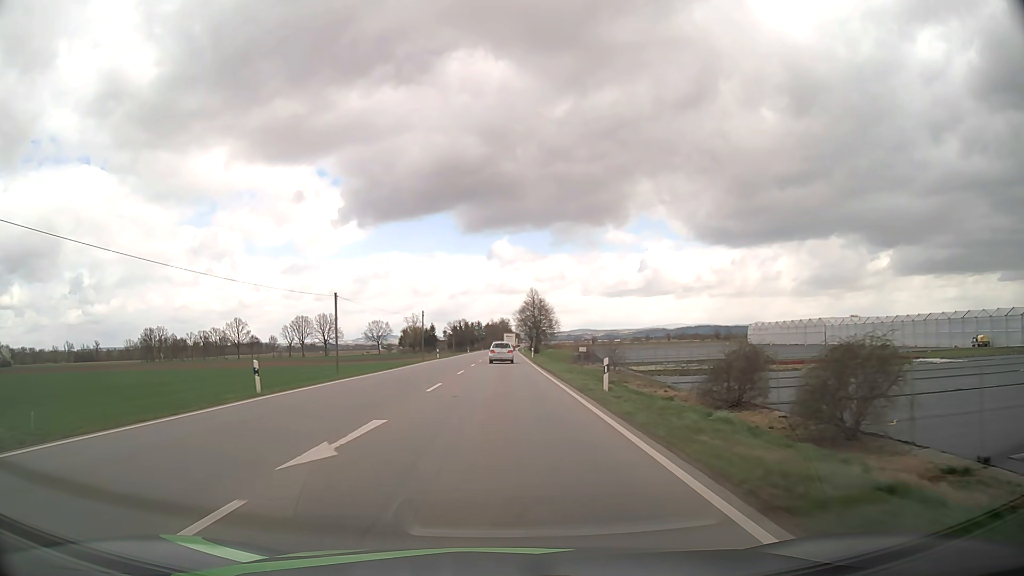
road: primary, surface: asphalt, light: Day
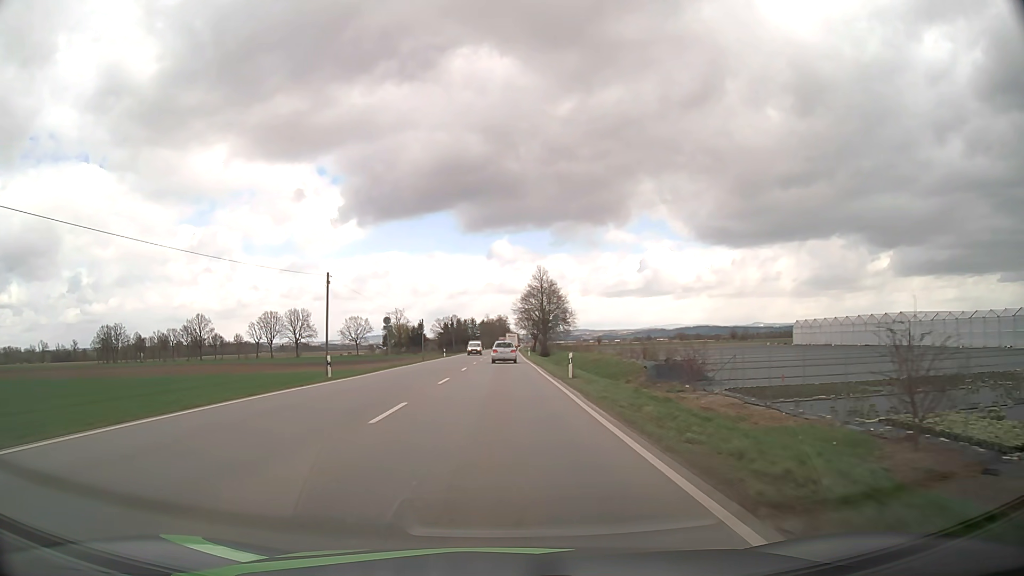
(0.0, +44.2) m; 0°
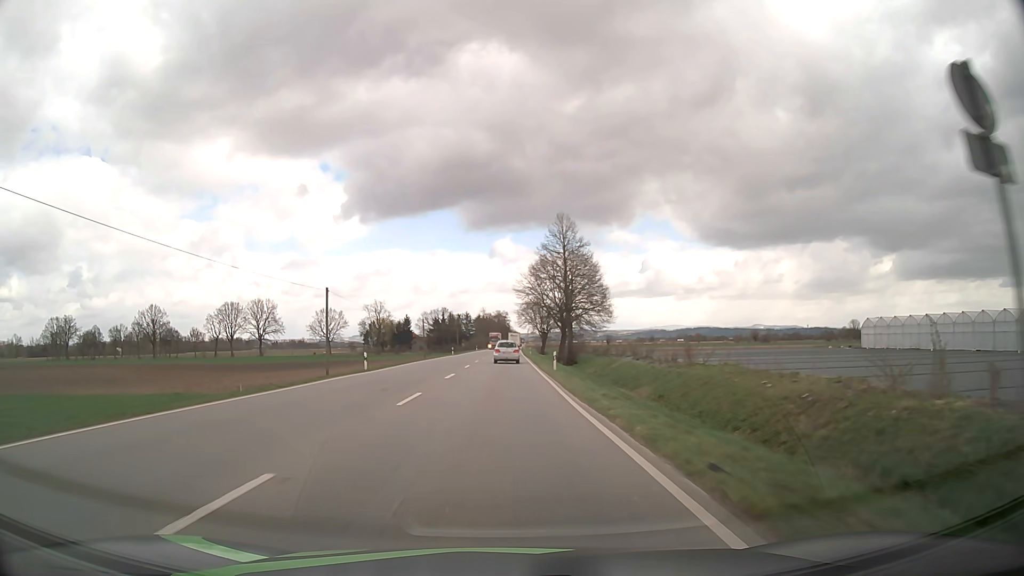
(+0.1, +44.8) m; 0°
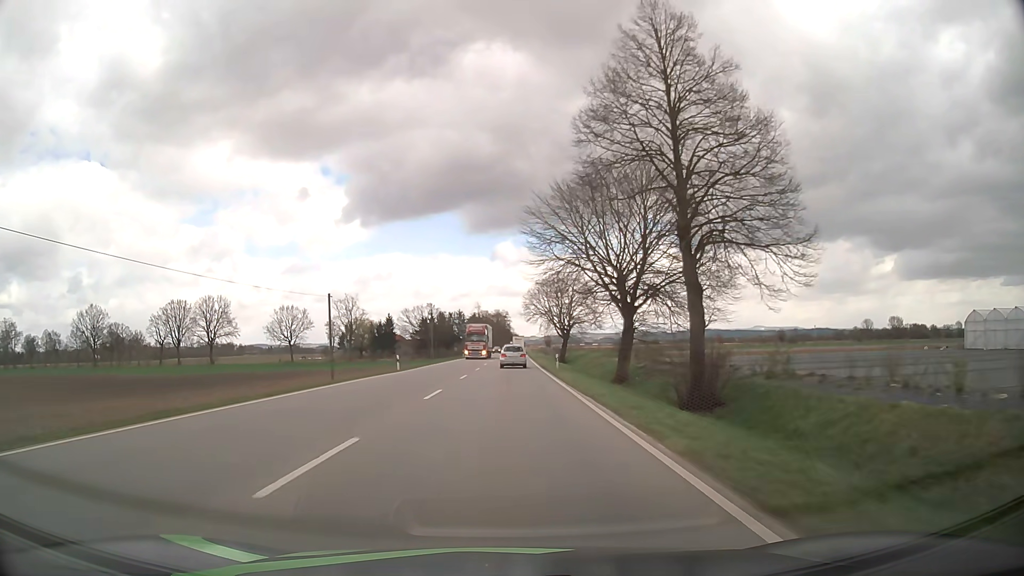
(-0.1, +45.1) m; 0°
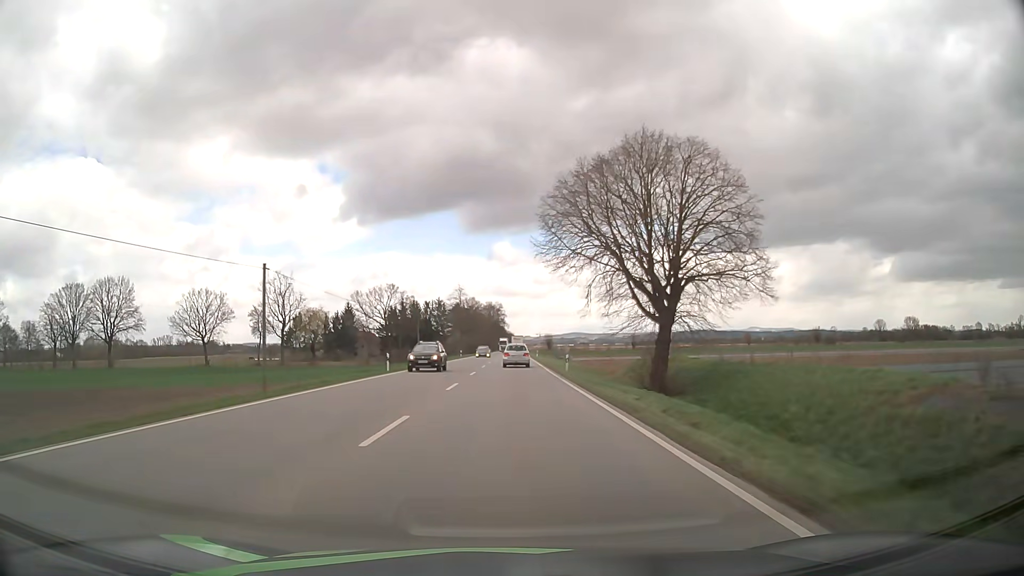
(+0.3, +56.9) m; 0°
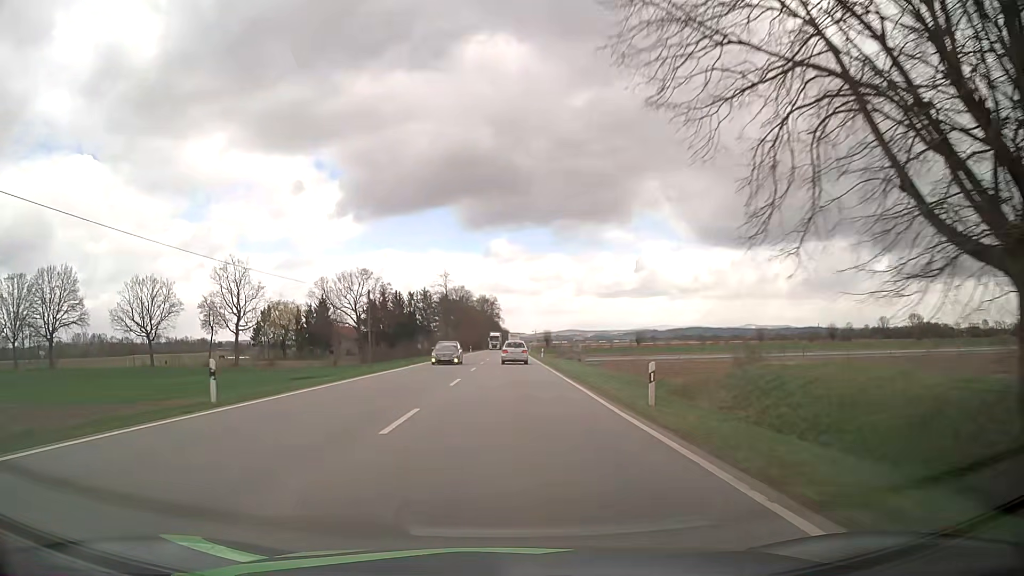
(+0.1, +22.9) m; 0°
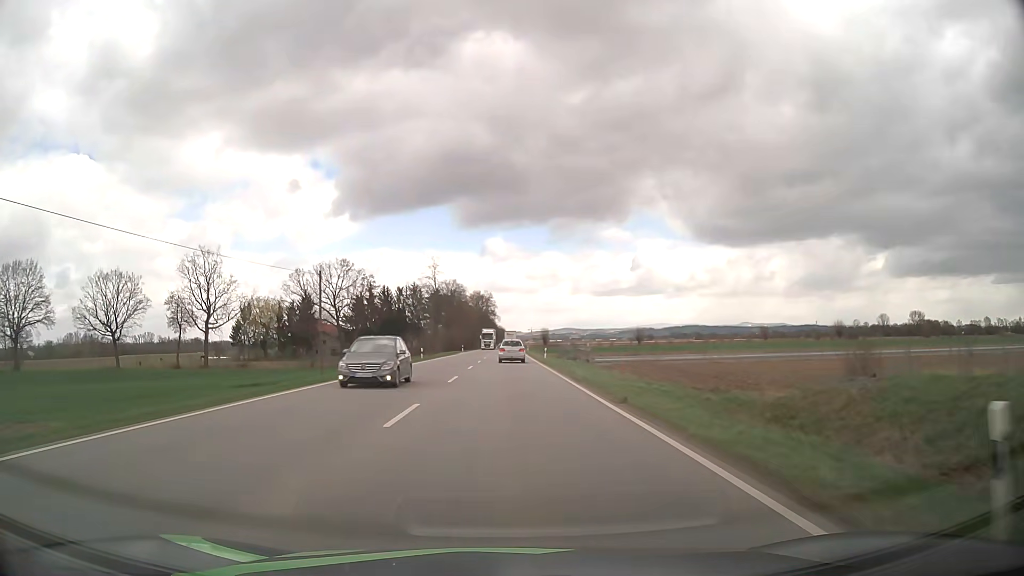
(0.0, +11.5) m; 0°
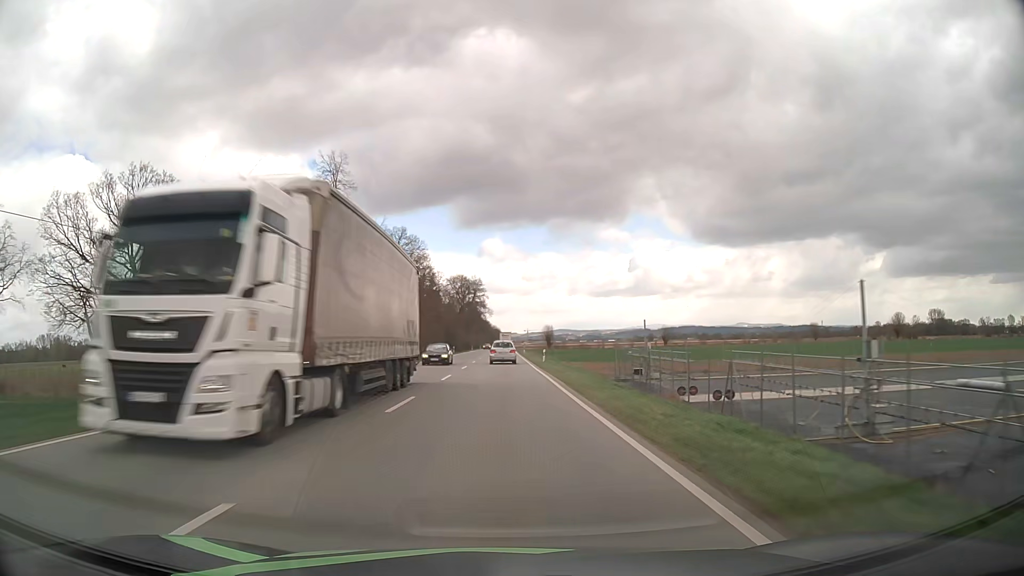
(+0.5, +57.3) m; 0°
(0, +10) (0, +20) (0, +30) (0, +40) (0, +50) (0, +60) (0, +70) (-1, +80) (-1, +90) (-1, +100) m
